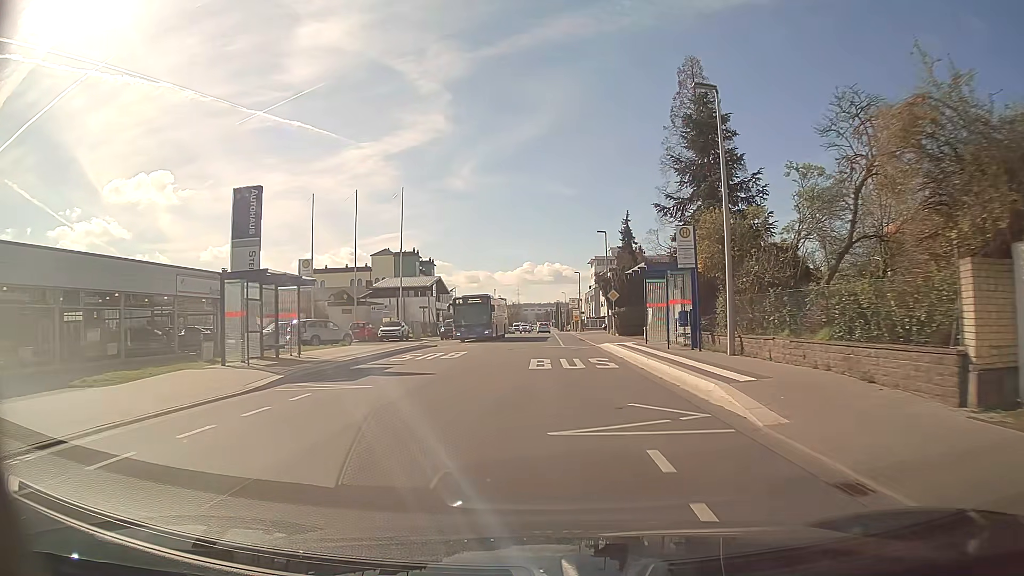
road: tertiary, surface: asphalt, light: Day
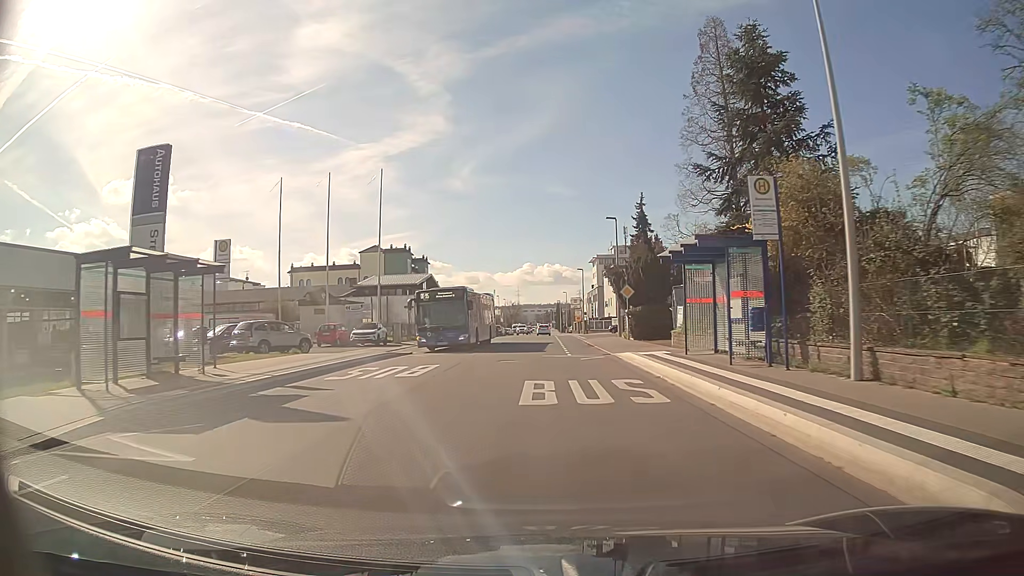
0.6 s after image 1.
(0.0, +7.5) m; 0°
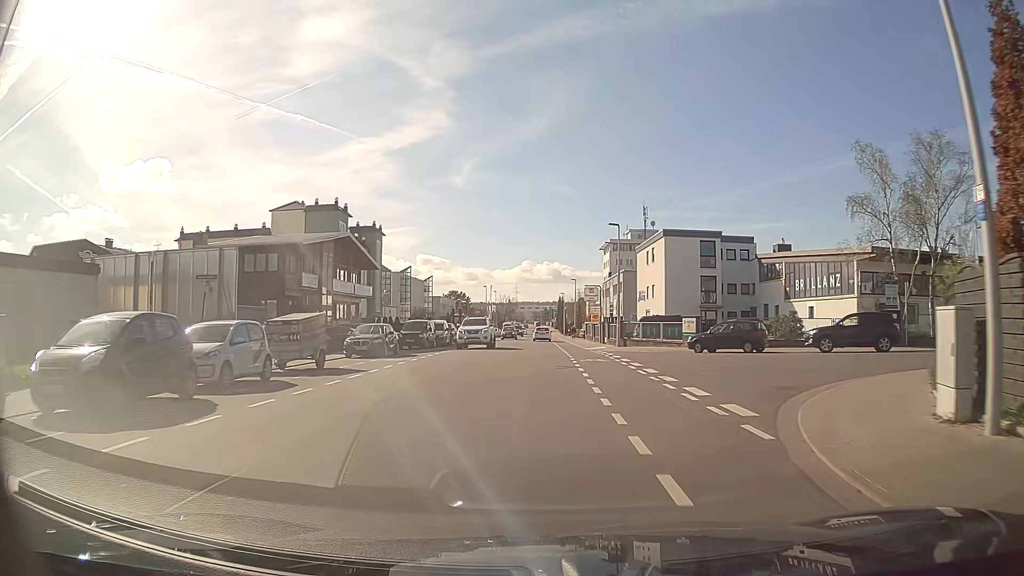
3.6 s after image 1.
(-0.1, +37.5) m; 0°
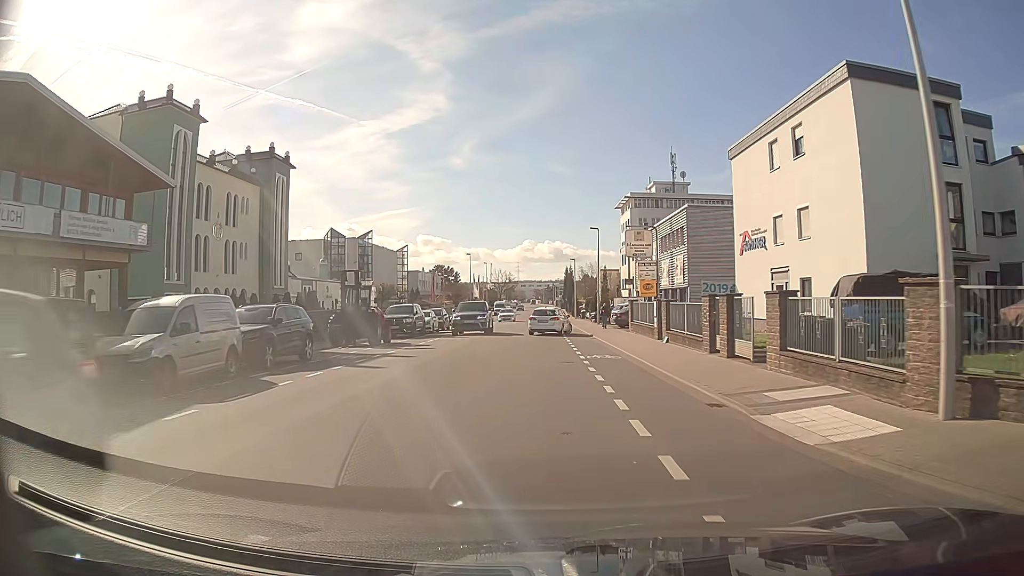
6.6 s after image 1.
(-0.1, +34.6) m; 0°
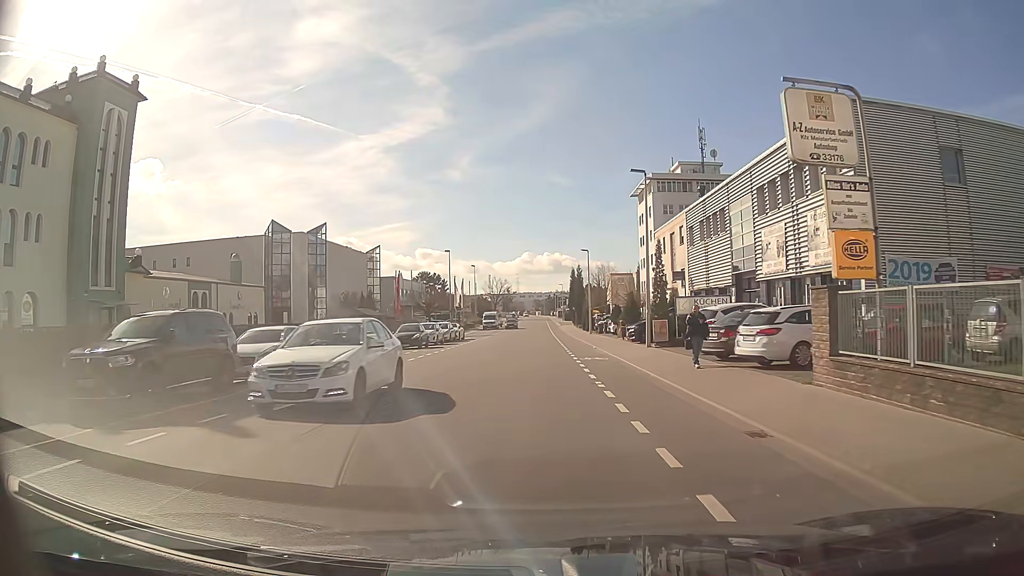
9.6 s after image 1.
(-0.1, +24.8) m; 0°
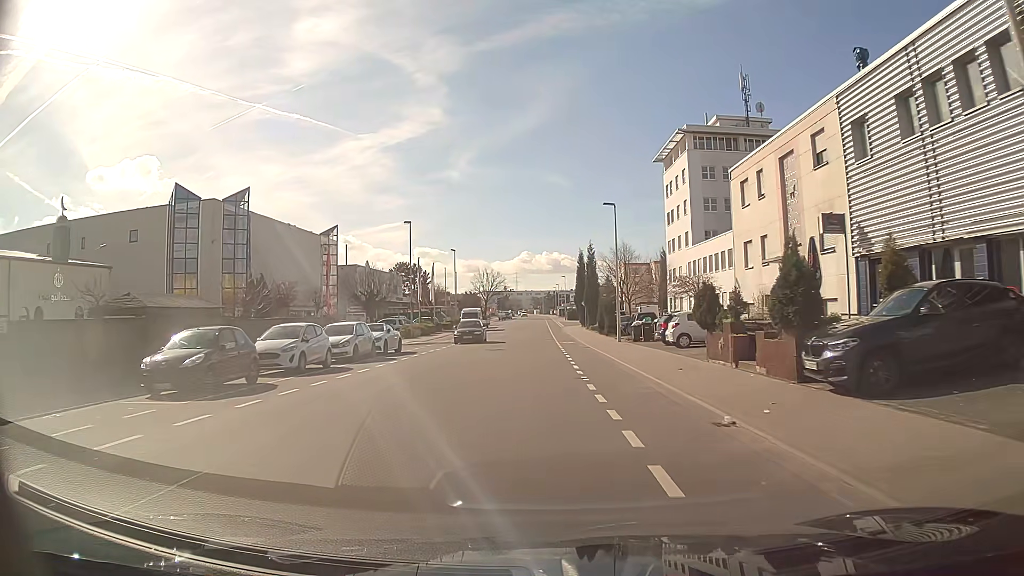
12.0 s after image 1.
(+0.1, +25.1) m; 0°
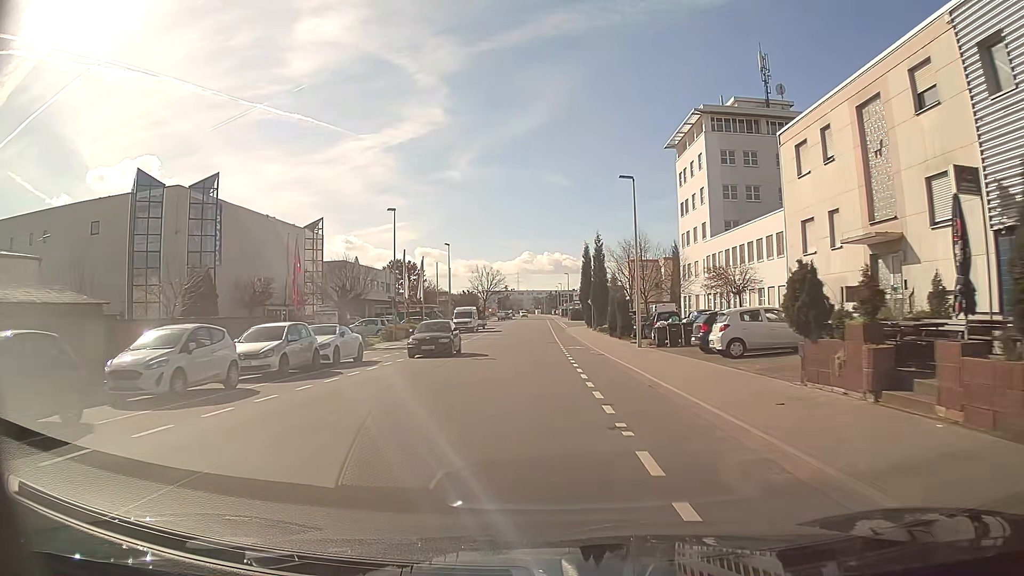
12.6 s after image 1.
(0.0, +7.4) m; 0°
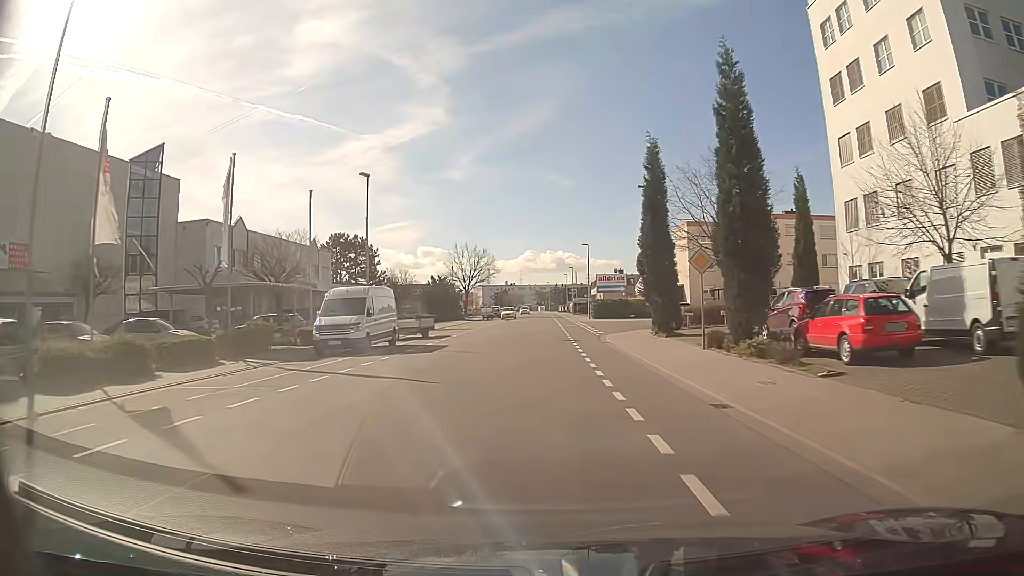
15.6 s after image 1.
(-0.2, +41.5) m; 0°
(0, +10) (0, +20) (0, +30) (0, +40) (0, +50) (0, +60) (0, +70) (0, +80) (0, +90) (0, +100) m
